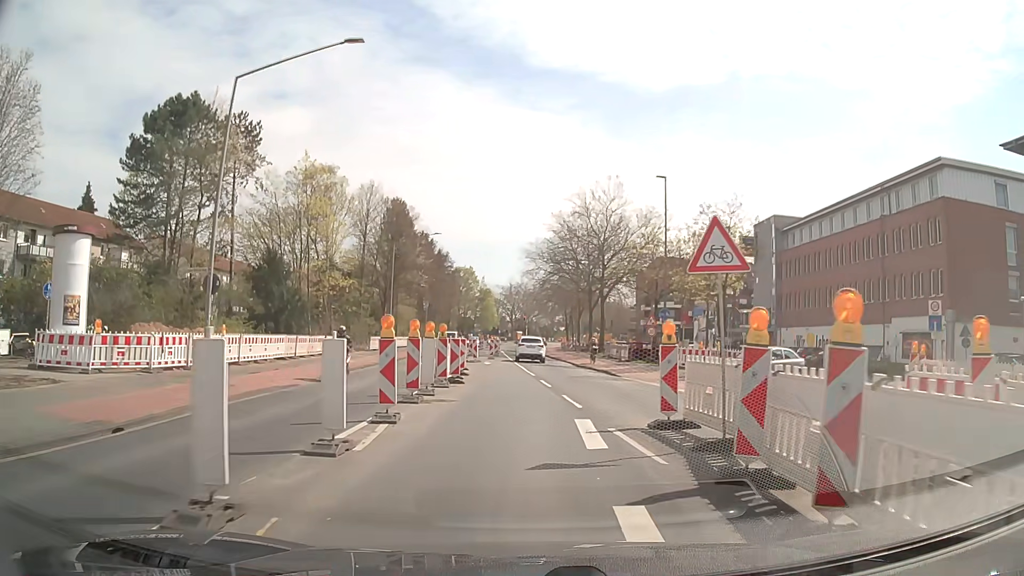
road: secondary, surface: asphalt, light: Day
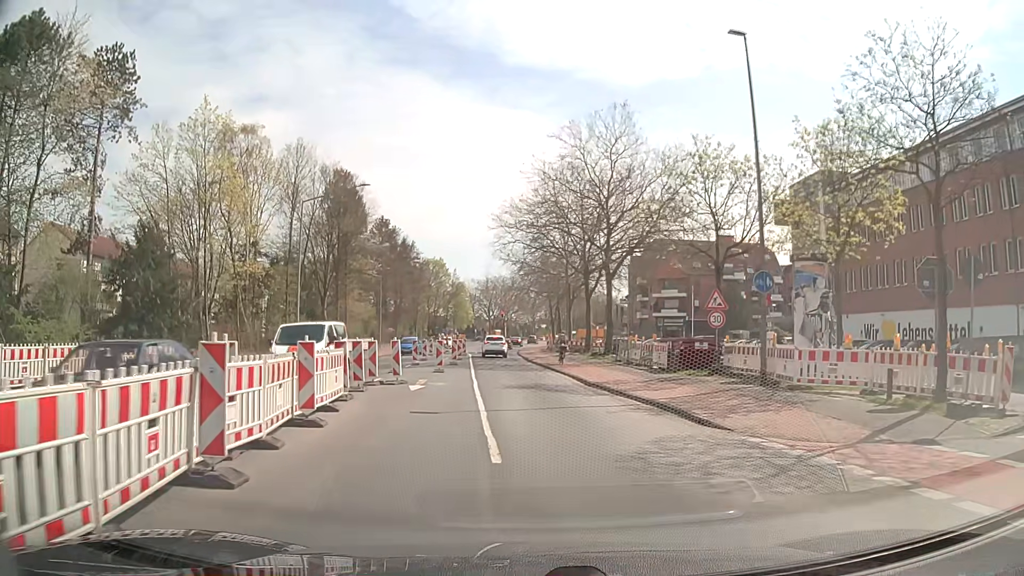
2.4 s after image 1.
(+0.3, +18.2) m; +2°
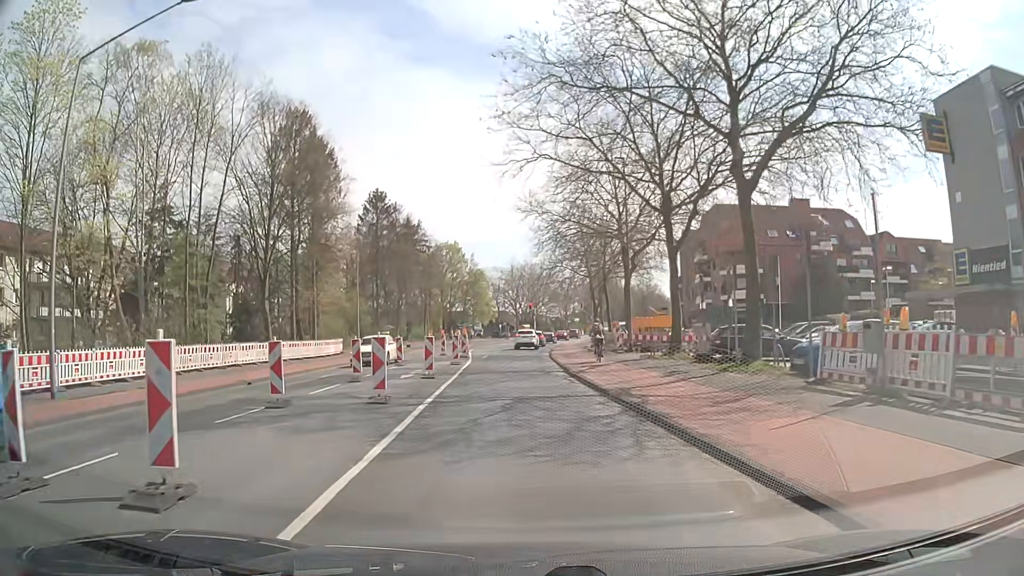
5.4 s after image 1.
(-0.4, +22.7) m; -3°
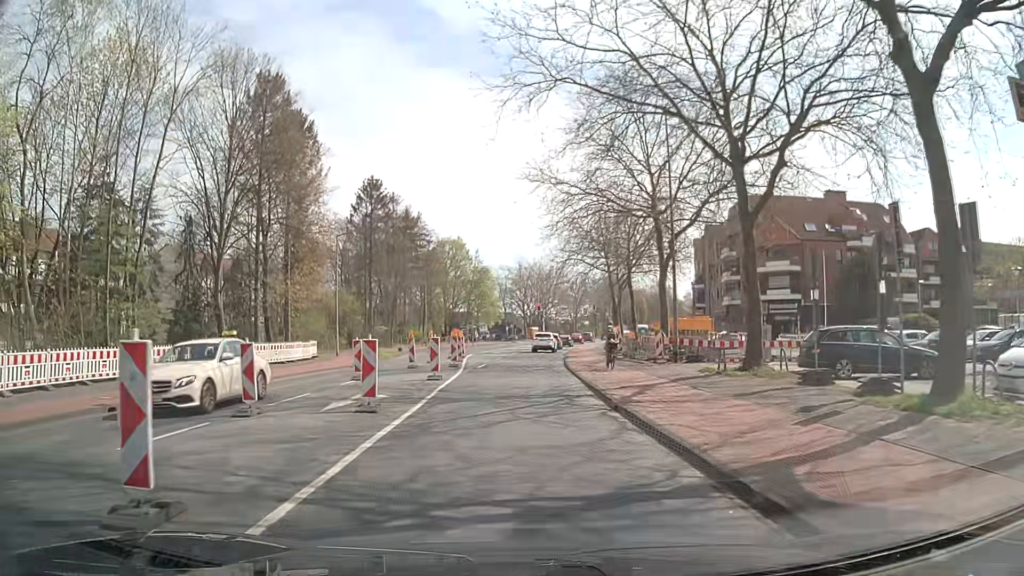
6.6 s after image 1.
(-0.1, +9.0) m; -1°
